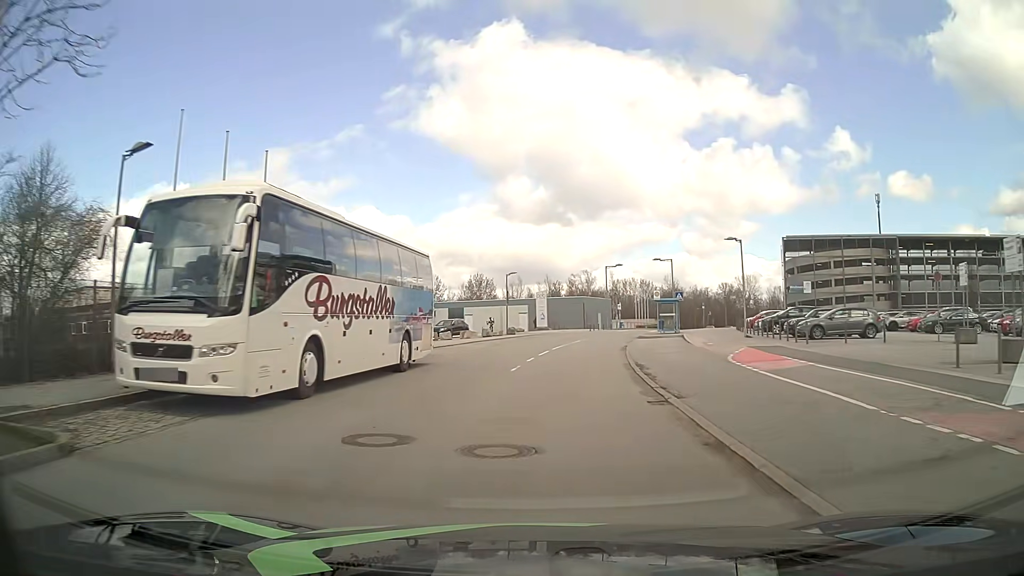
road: residential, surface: asphalt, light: Day
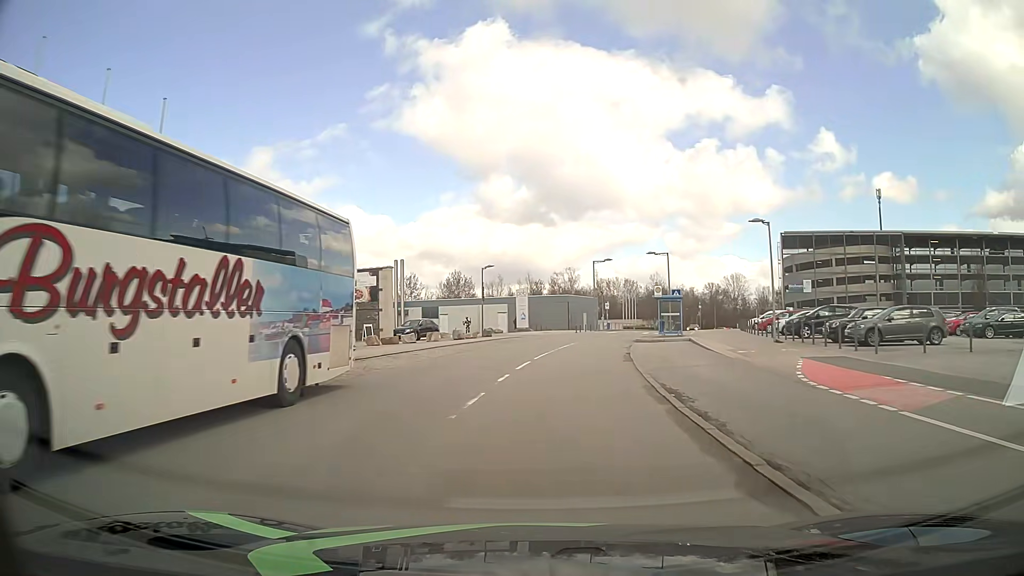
(+0.1, +7.1) m; +2°
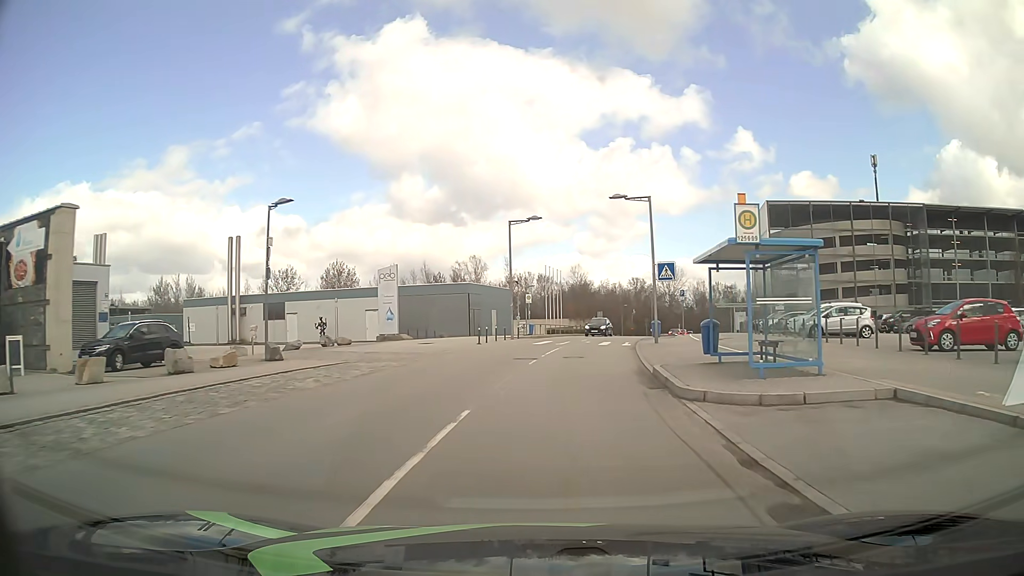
(+1.8, +28.0) m; +8°
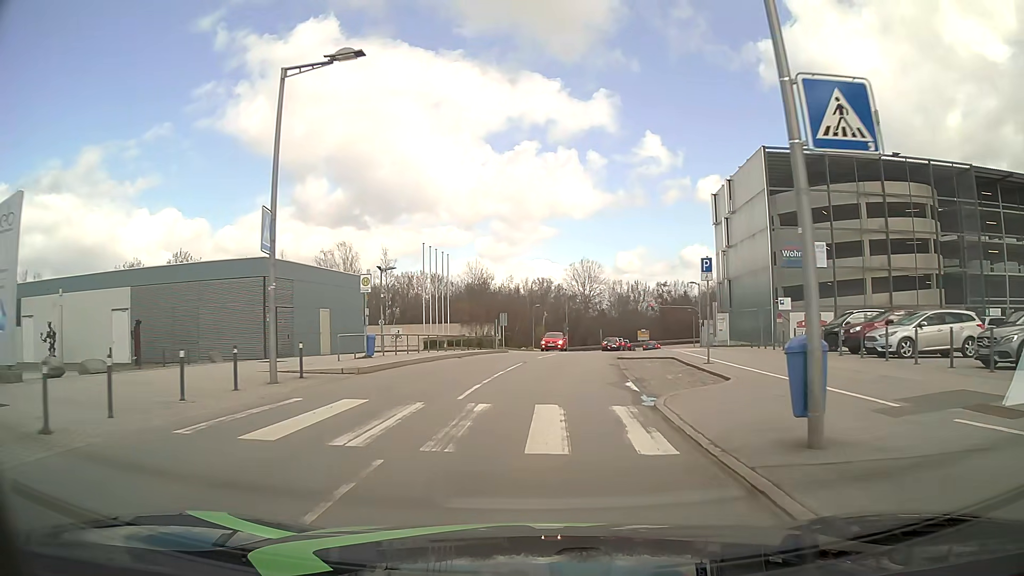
(+1.9, +25.9) m; +9°
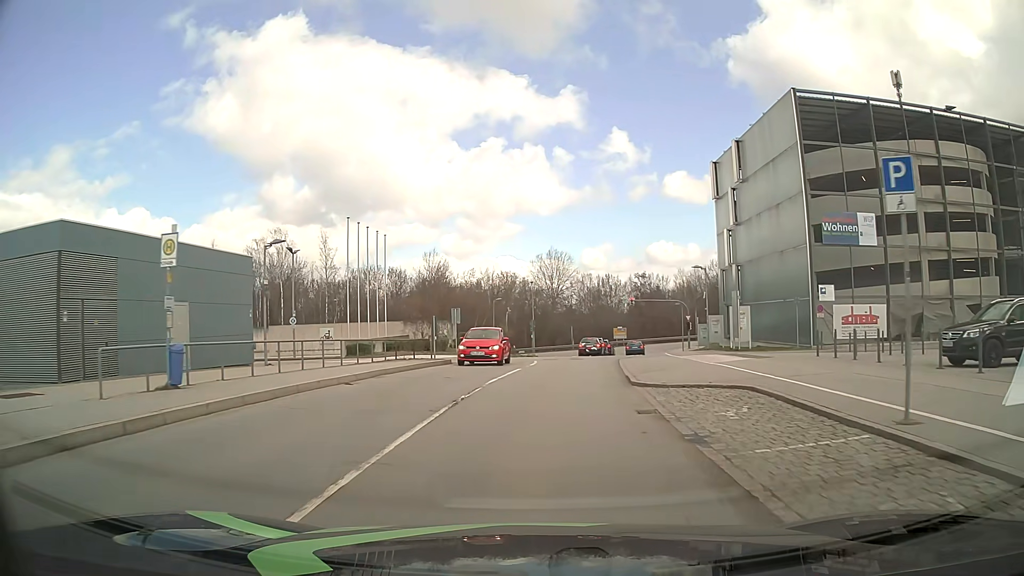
(+0.3, +12.3) m; +3°
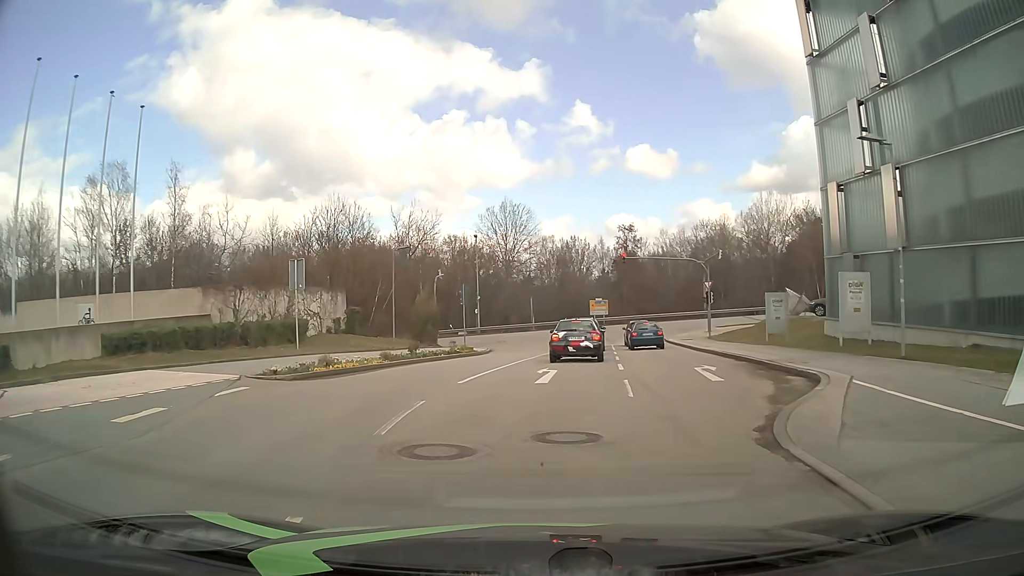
(+1.1, +26.9) m; +4°
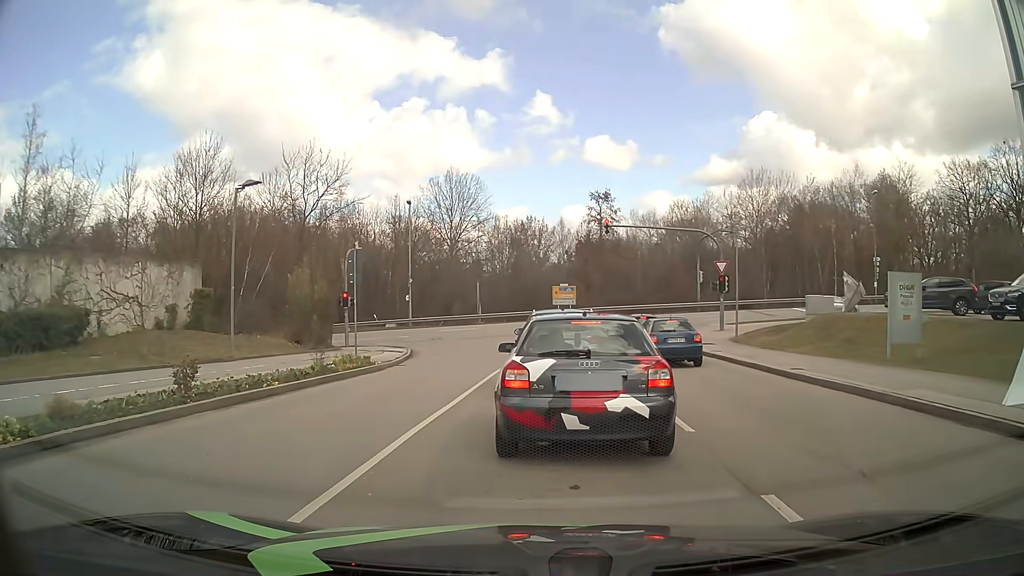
(+0.1, +14.3) m; +3°
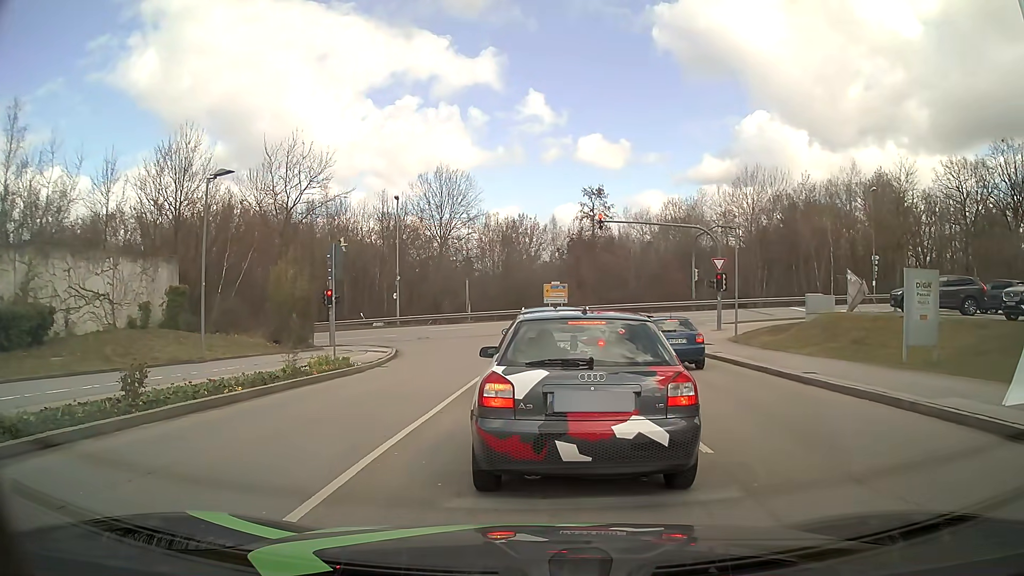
(0.0, +1.2) m; 0°
(0, +10) (+1, +20) (+1, +30) (0, +40) (-6, +47) (-15, +50) (-25, +51) (-35, +50) (-45, +50) (-55, +49) m
